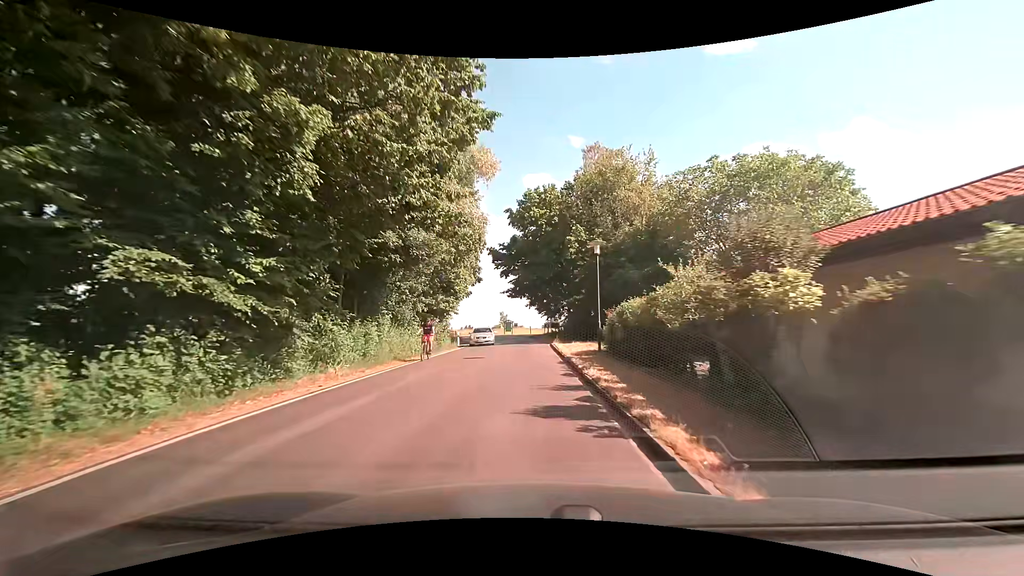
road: unclassified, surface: asphalt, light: Day
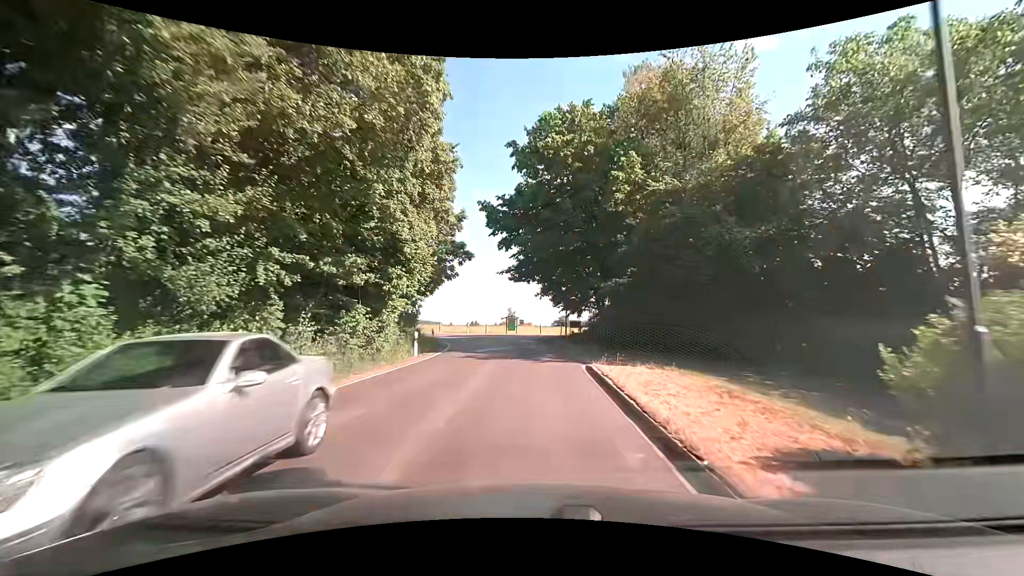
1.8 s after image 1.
(-0.3, +16.4) m; -1°
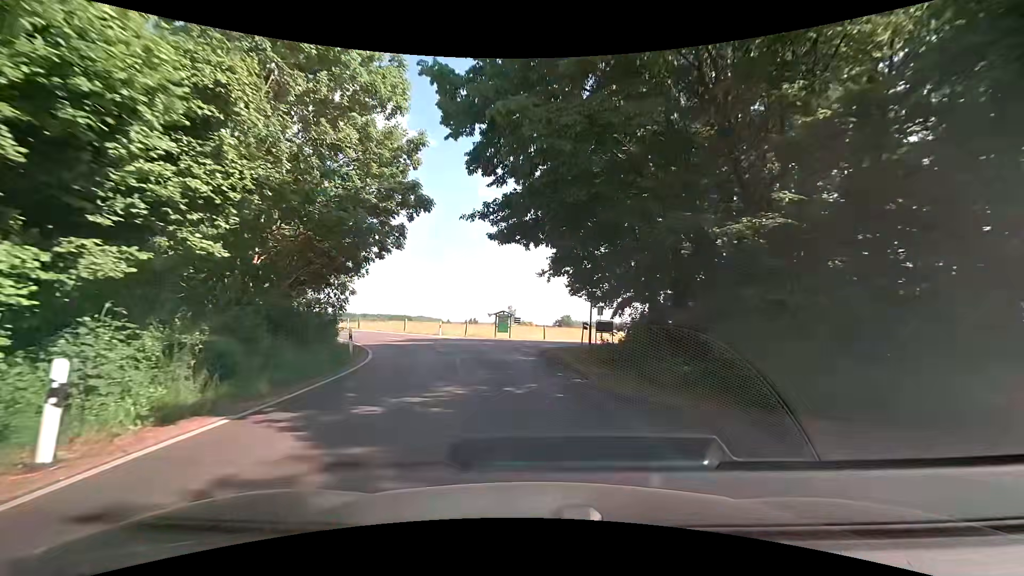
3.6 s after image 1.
(-0.2, +16.3) m; 0°
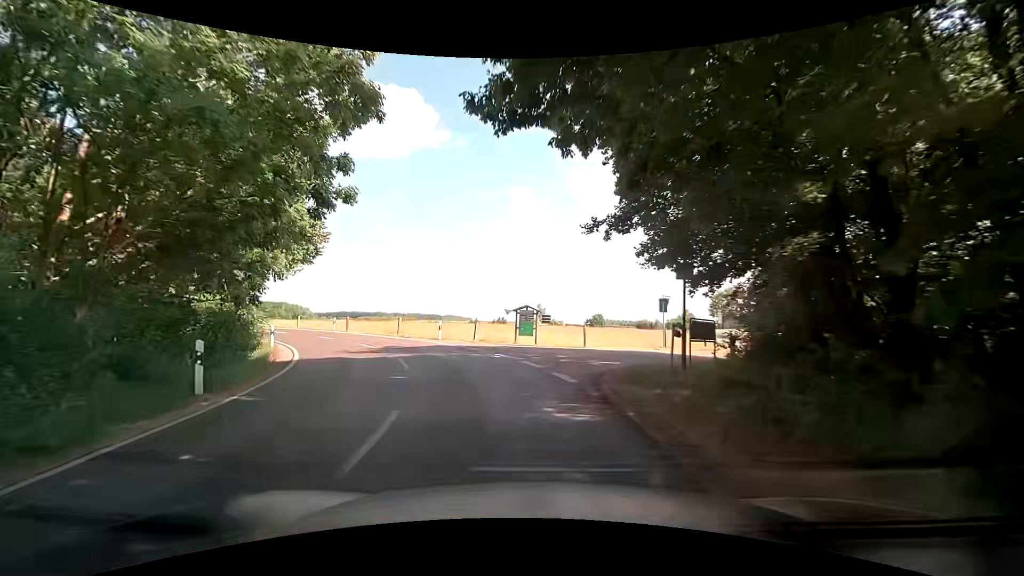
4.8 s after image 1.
(-0.2, +10.6) m; -3°
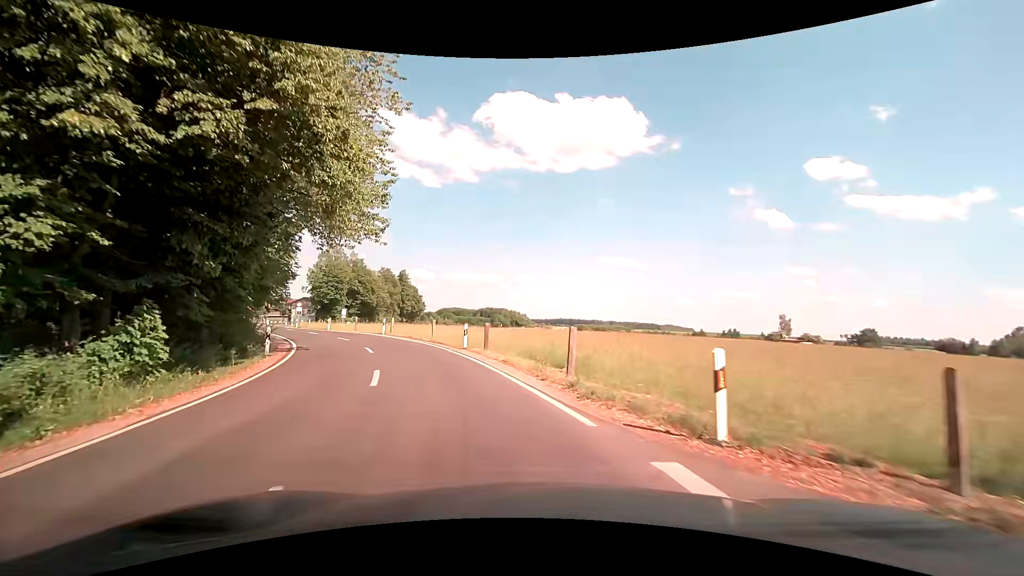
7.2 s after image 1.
(-3.8, +21.1) m; -25°
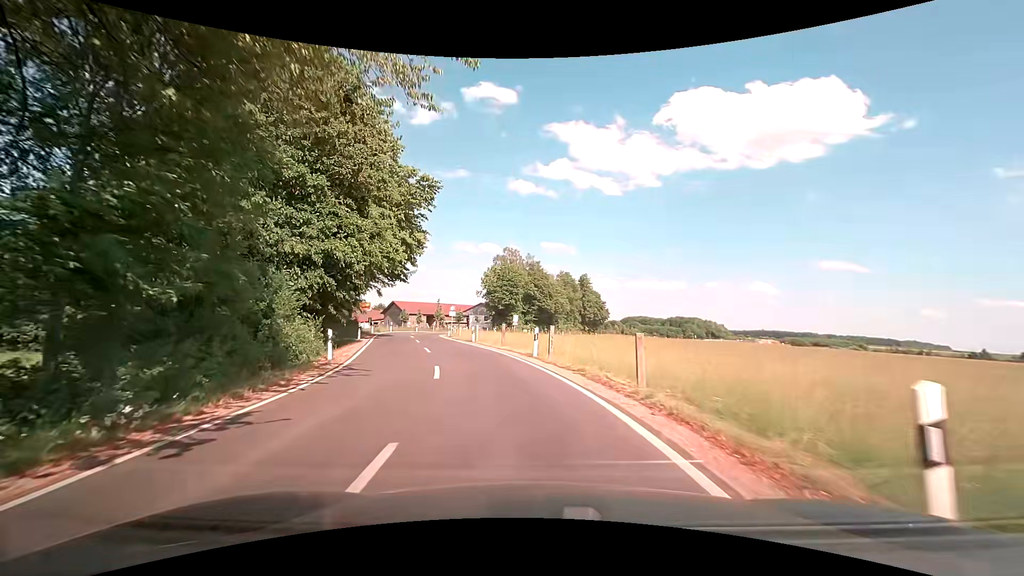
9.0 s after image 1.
(-3.1, +16.9) m; -20°
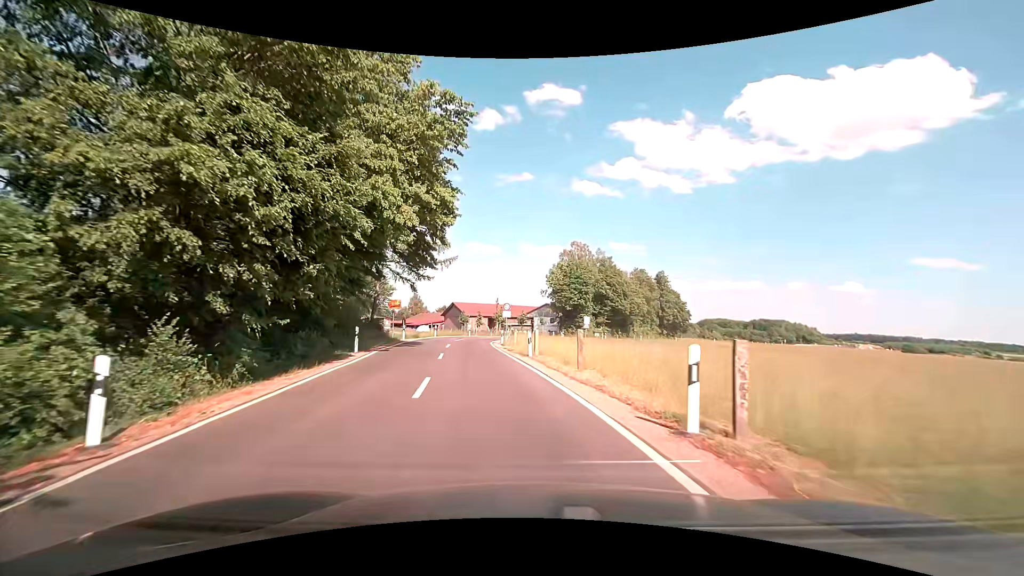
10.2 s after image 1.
(-0.9, +11.8) m; -8°
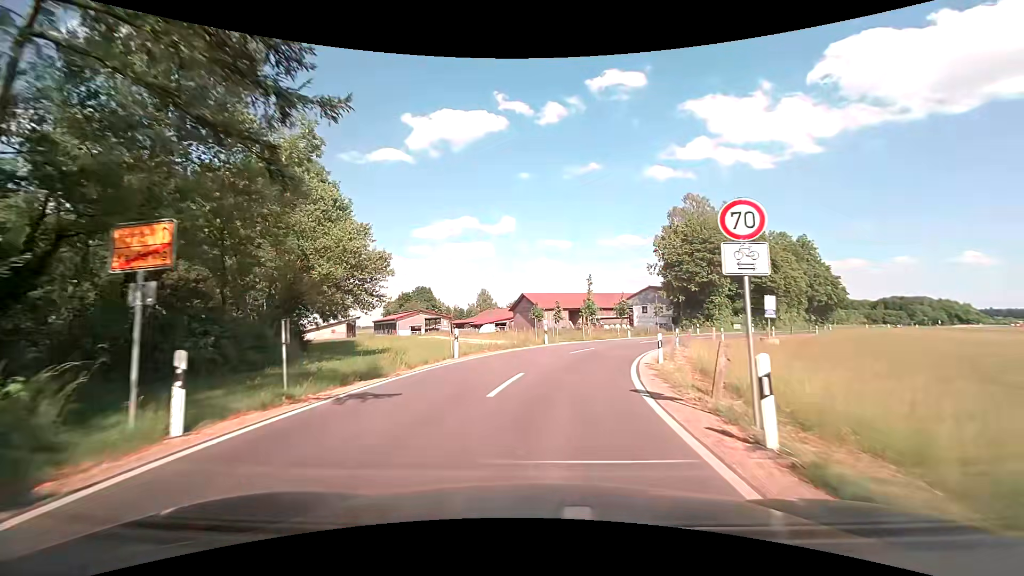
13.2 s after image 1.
(-4.0, +30.0) m; -9°
(0, +10) (+2, +20) (+5, +29) (+10, +38) (+16, +46) (+22, +54) (+28, +62) (+35, +69) (+41, +77) (+47, +85) m
